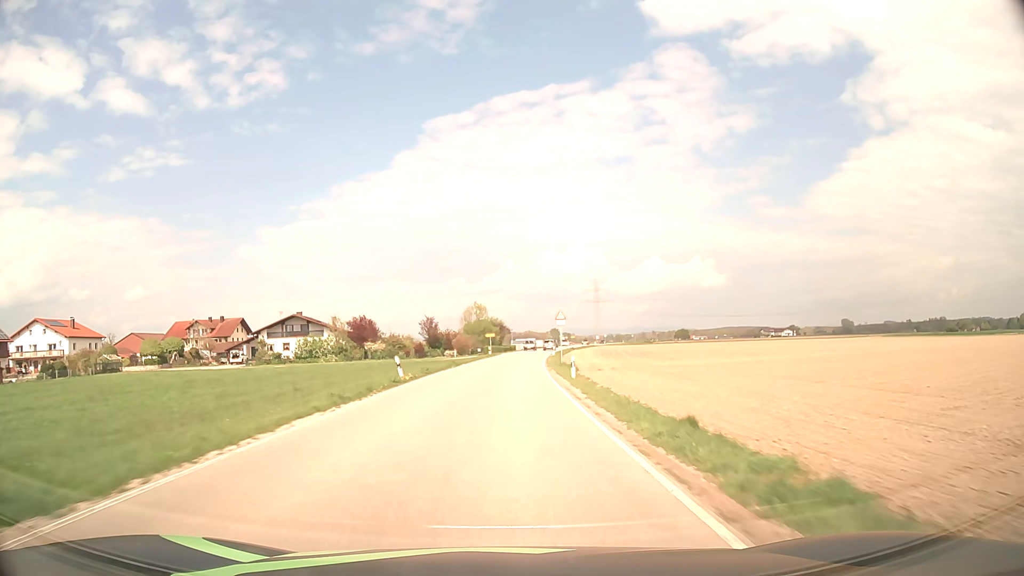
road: secondary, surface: asphalt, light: Day
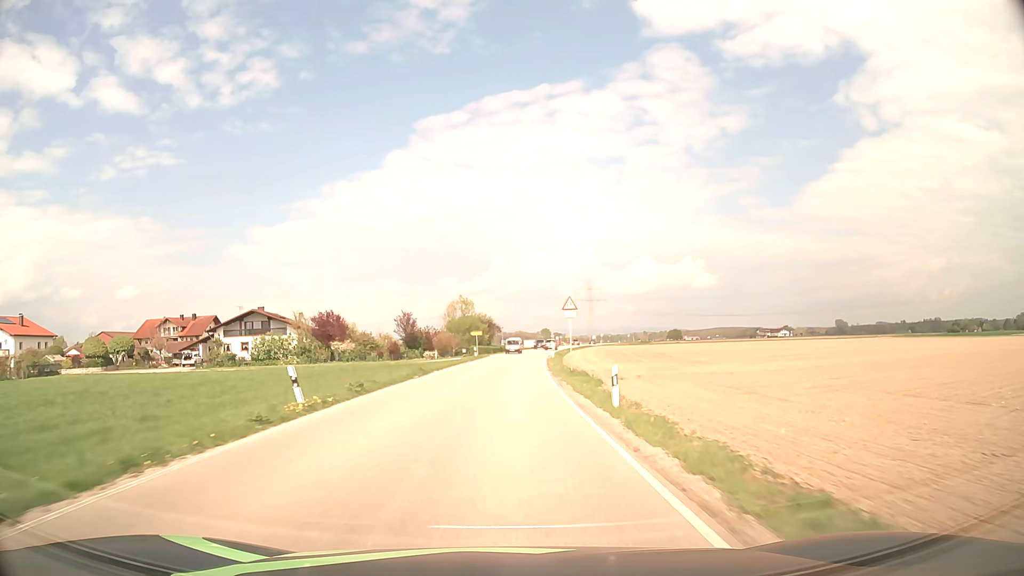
(+0.1, +12.5) m; +1°
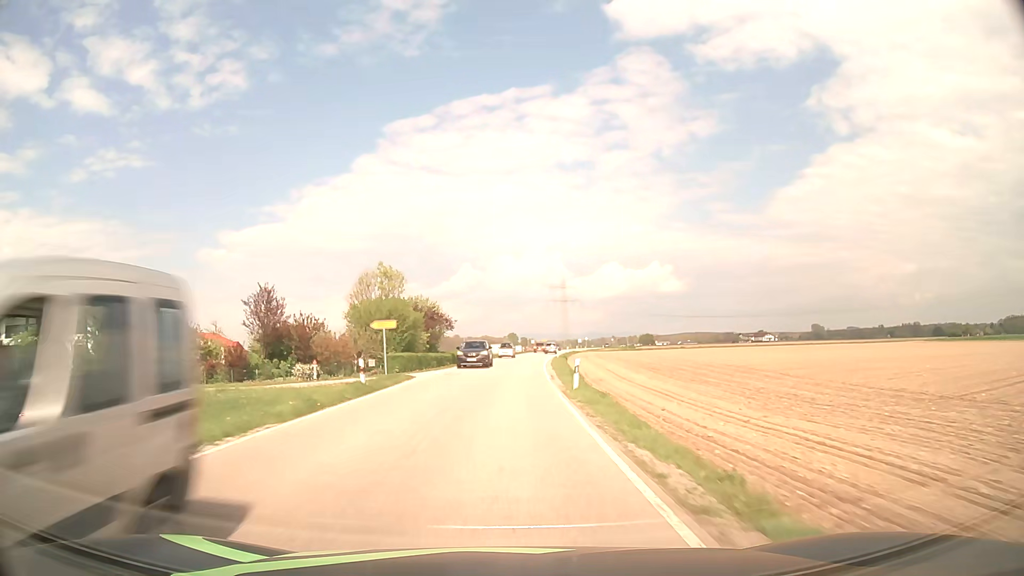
(+0.7, +37.5) m; +3°
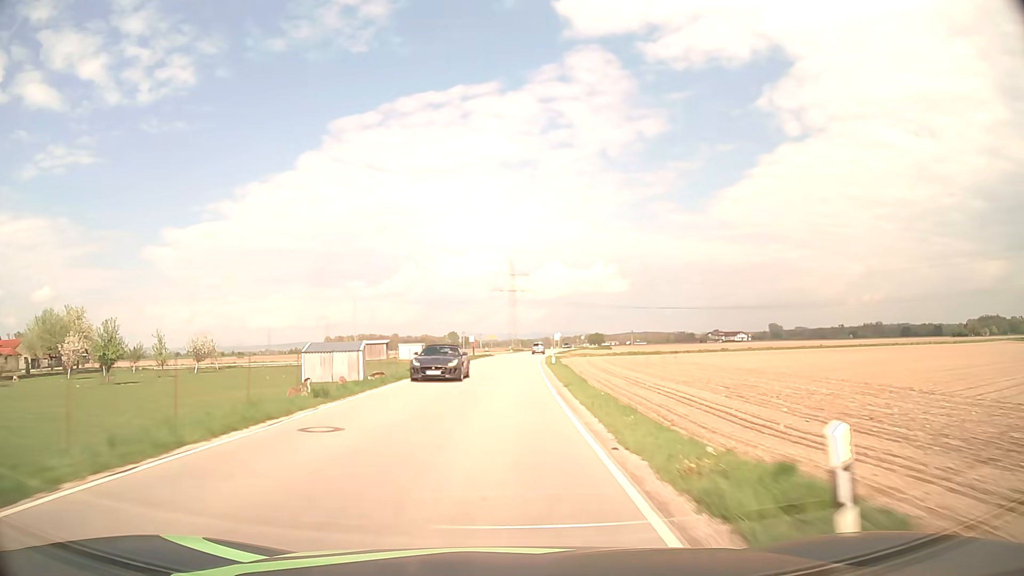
(+2.8, +62.4) m; +5°
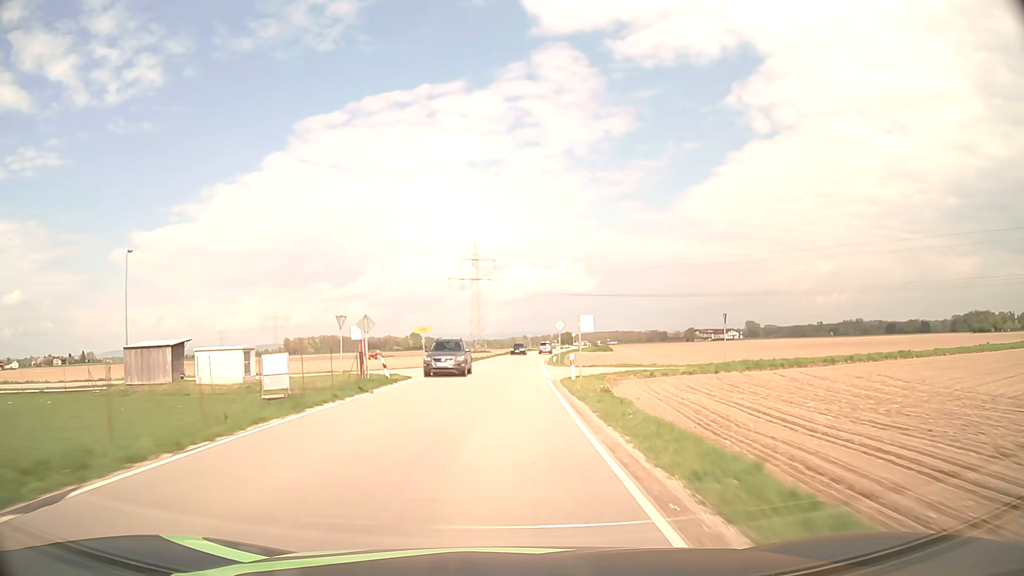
(+1.3, +49.8) m; +3°
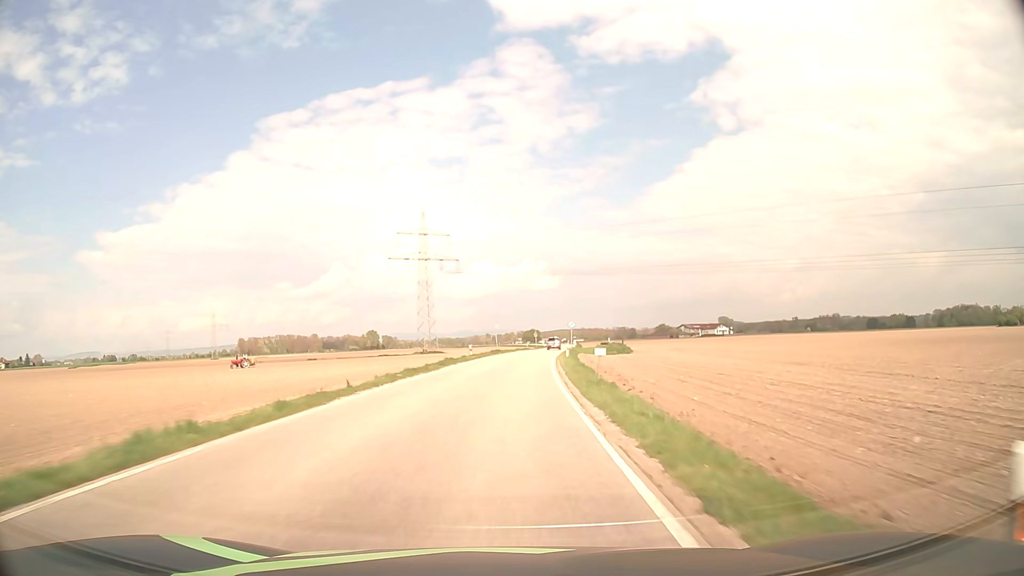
(+1.4, +49.8) m; +3°
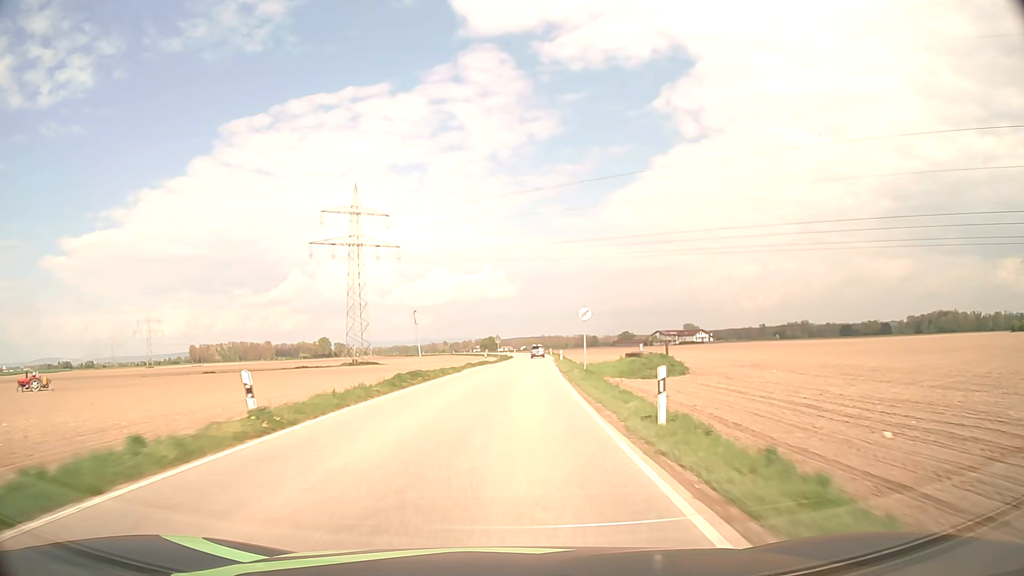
(+1.1, +37.4) m; +4°
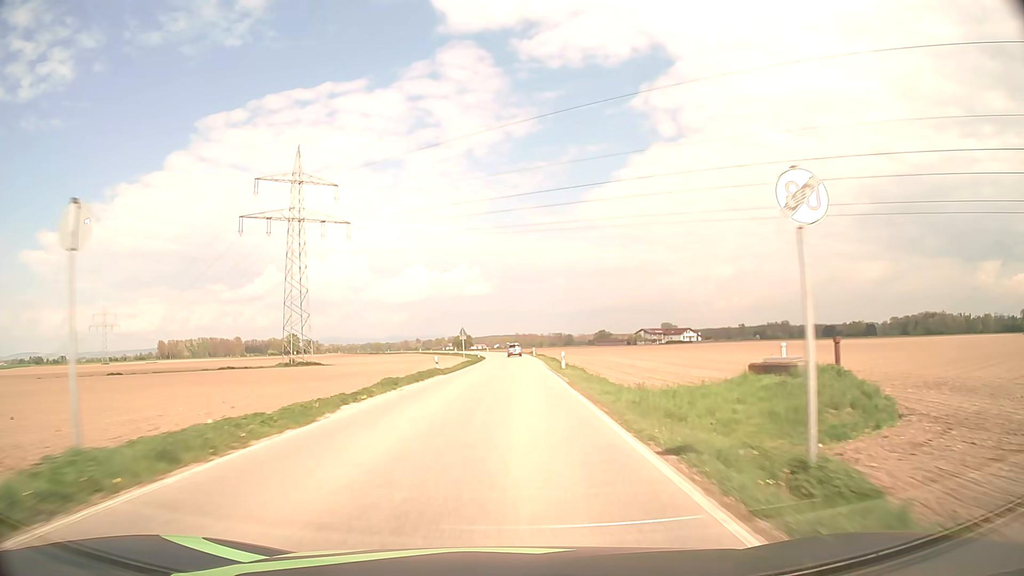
(+0.4, +24.9) m; +2°
(0, +10) (0, +20) (0, +30) (0, +40) (0, +50) (+1, +60) (+1, +70) (0, +80) (0, +90) (0, +100) m
